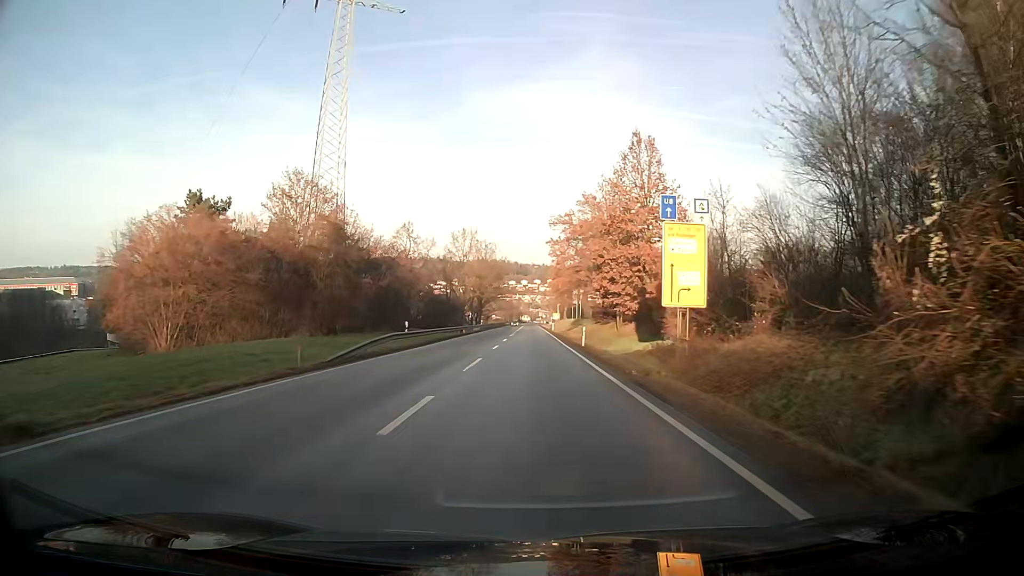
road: primary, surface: asphalt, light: Day
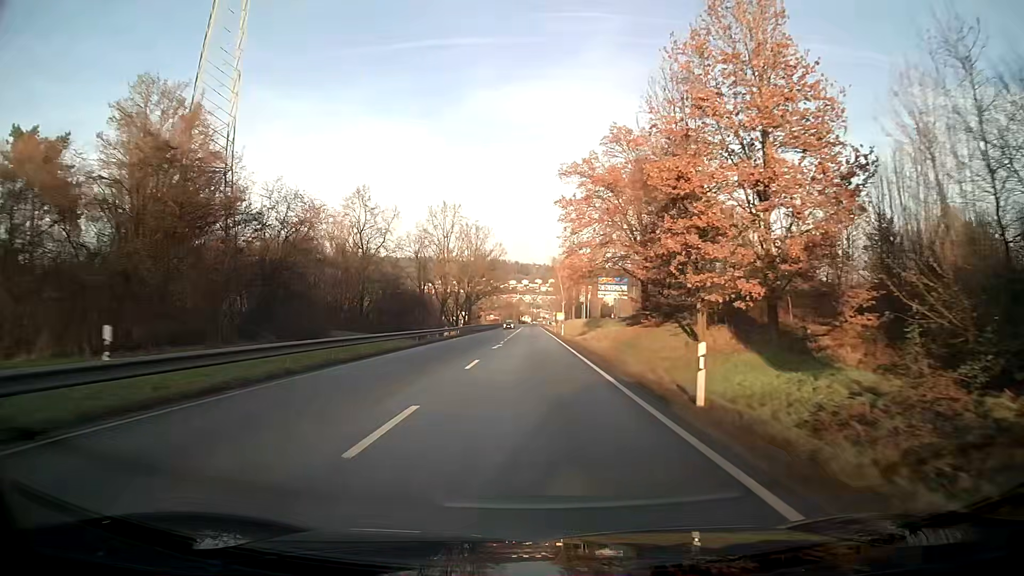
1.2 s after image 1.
(0.0, +25.1) m; 0°
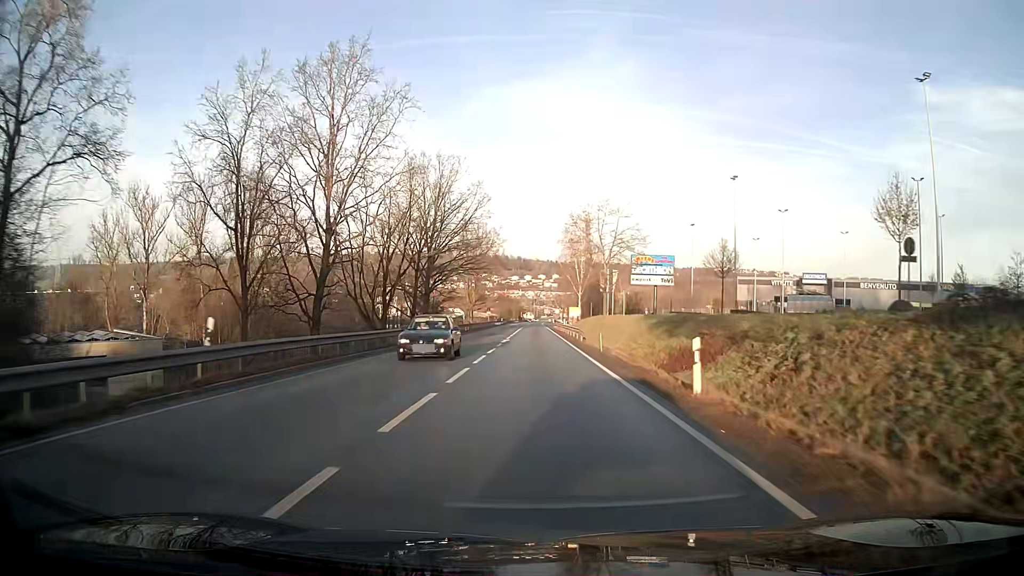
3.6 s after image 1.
(-0.1, +48.5) m; 0°
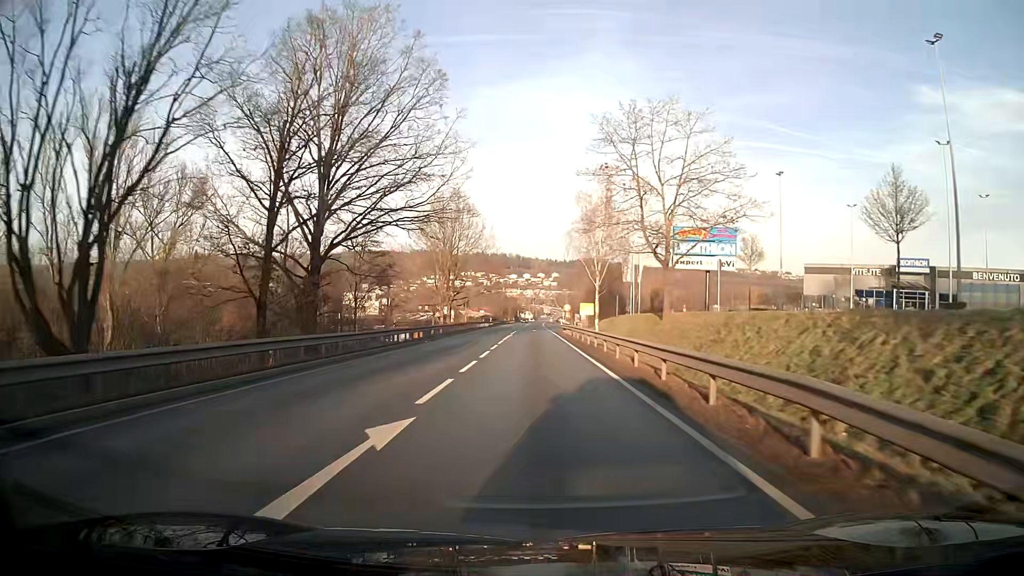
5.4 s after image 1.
(0.0, +33.4) m; 0°
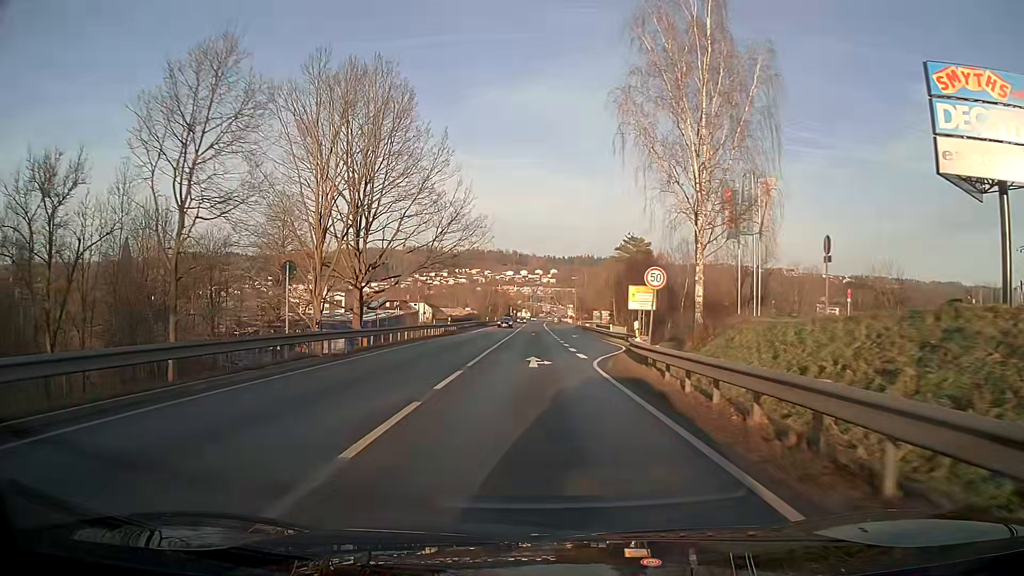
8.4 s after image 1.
(-0.2, +51.7) m; 0°
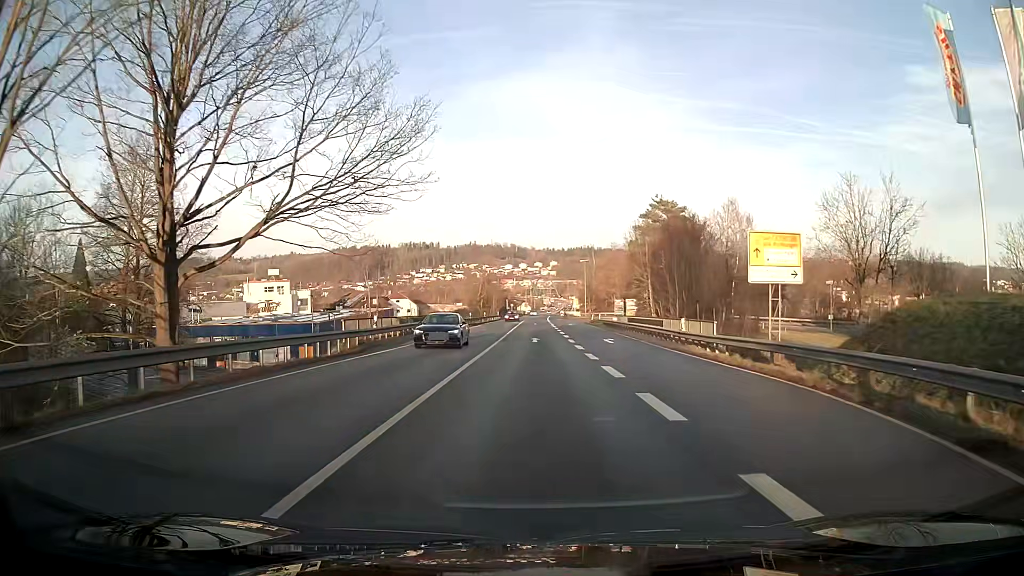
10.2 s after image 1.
(0.0, +26.8) m; 0°
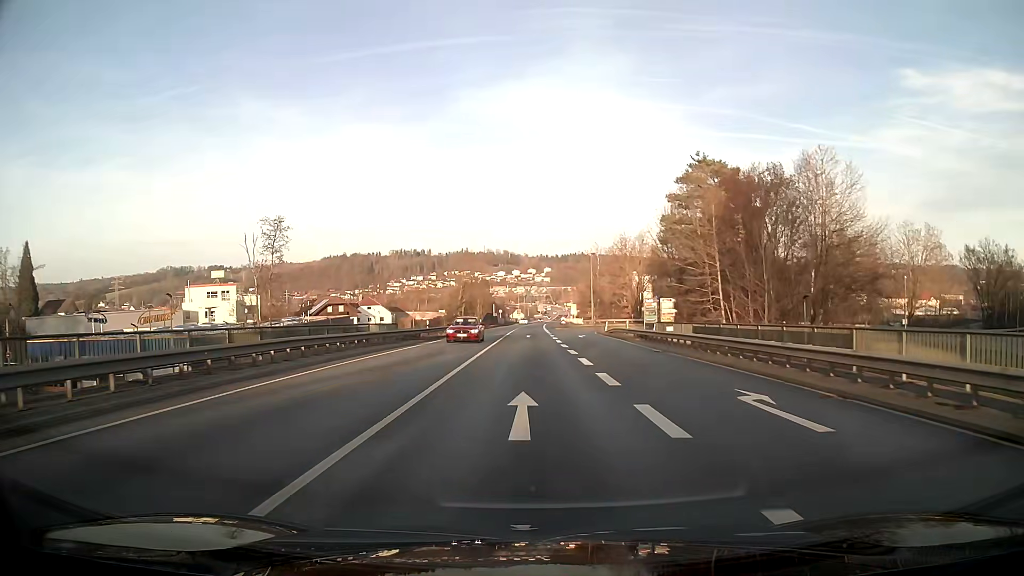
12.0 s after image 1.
(+0.1, +24.9) m; 0°
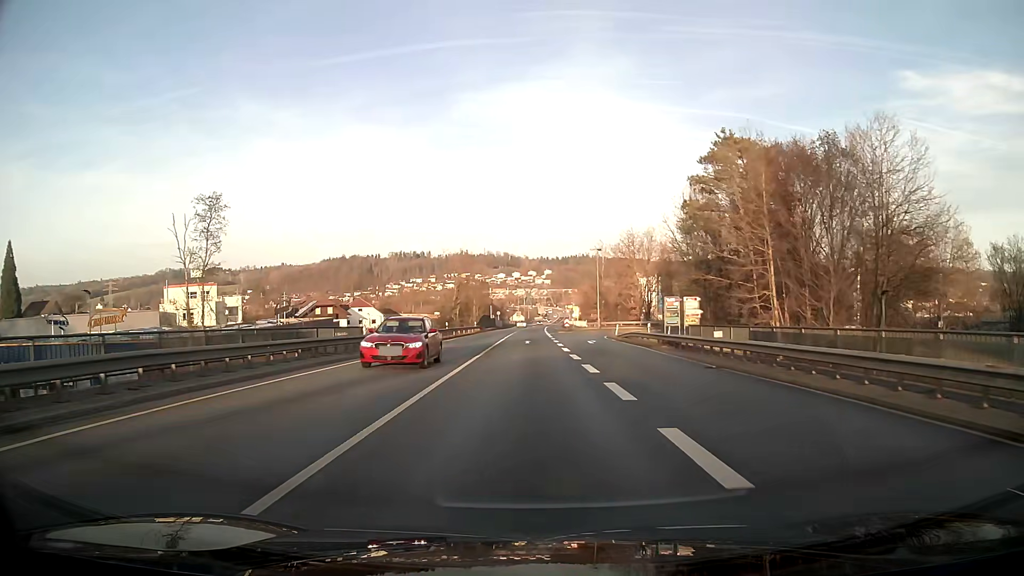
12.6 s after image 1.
(0.0, +8.4) m; 0°
